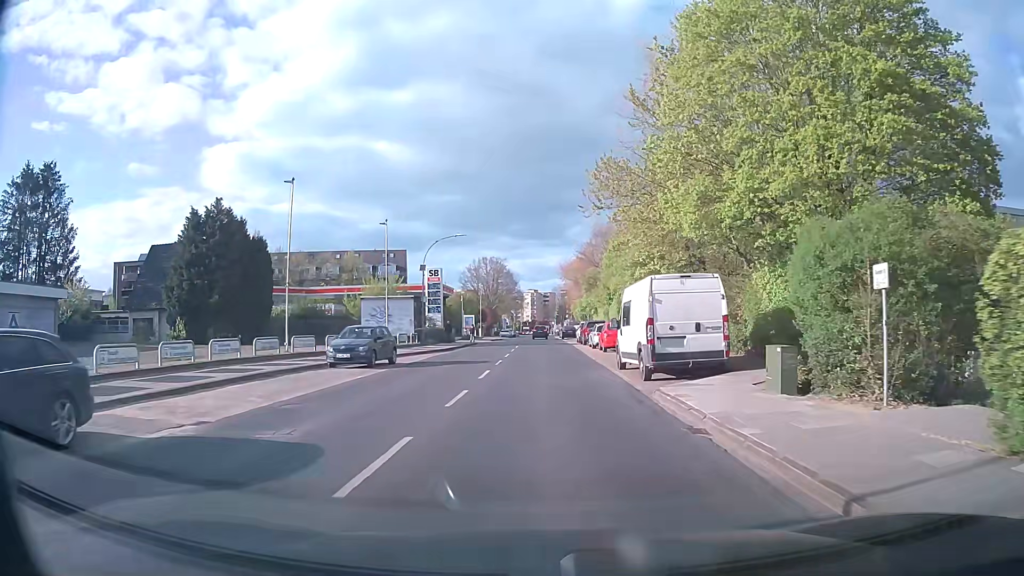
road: secondary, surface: asphalt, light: Day
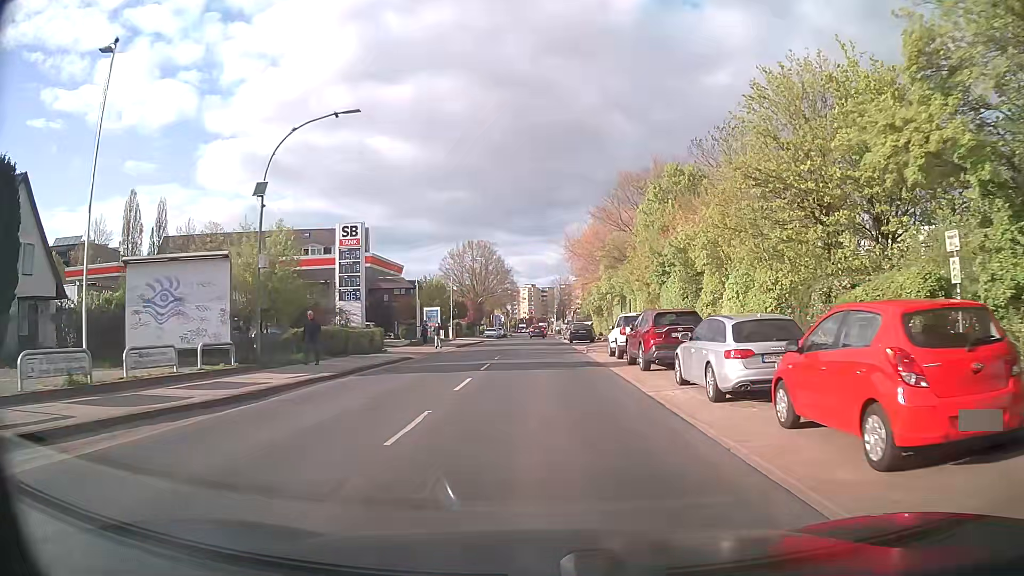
(+0.1, +28.0) m; 0°
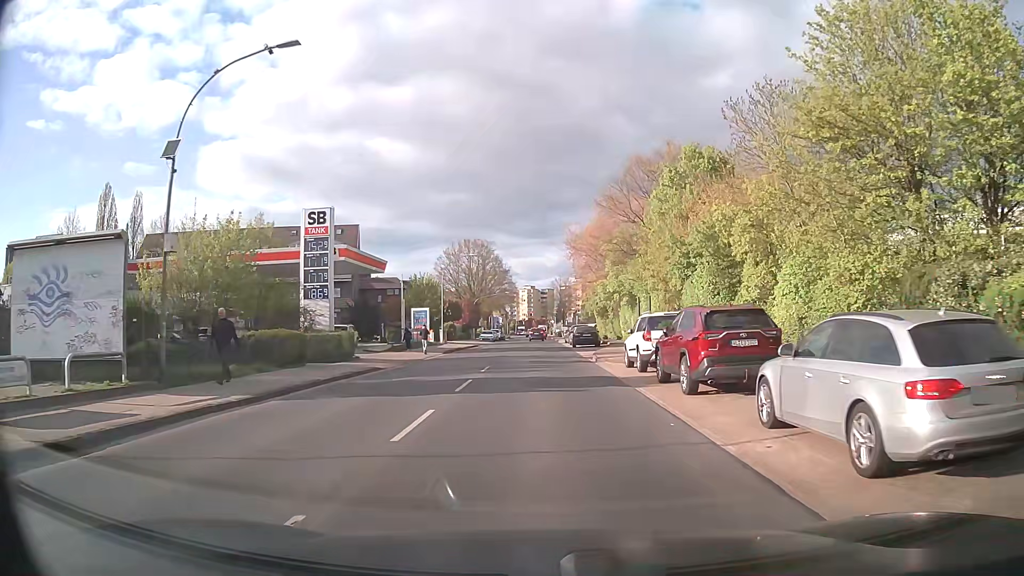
(0.0, +5.6) m; +1°
(0, +10) (0, +20) (0, +30) (0, +40) (0, +50) (0, +60) (0, +70) (0, +80) (-1, +90) (-1, +100) m
